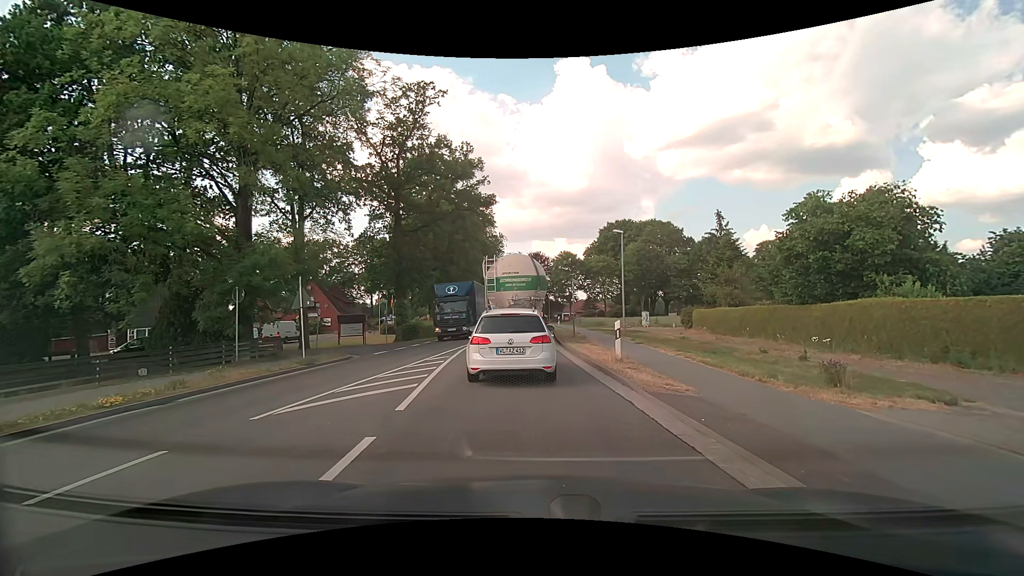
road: primary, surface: asphalt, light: Day
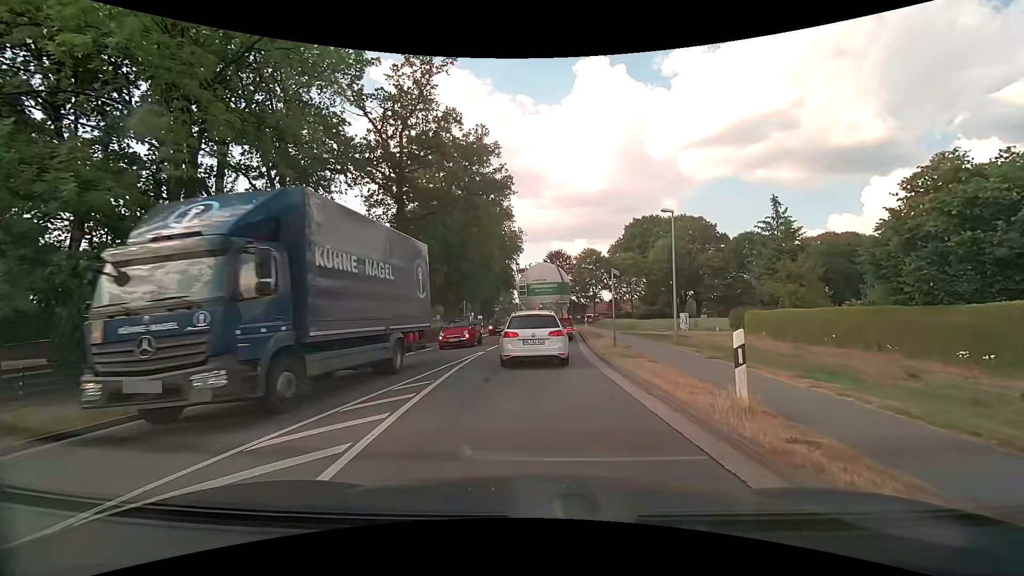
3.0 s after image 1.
(-0.3, +6.3) m; -4°
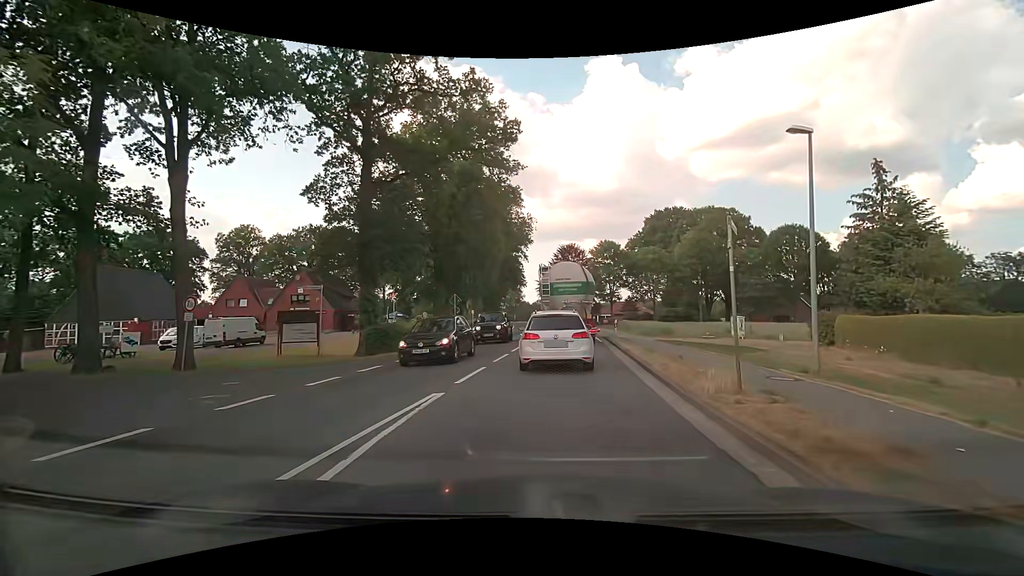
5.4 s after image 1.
(-0.1, +10.2) m; -1°
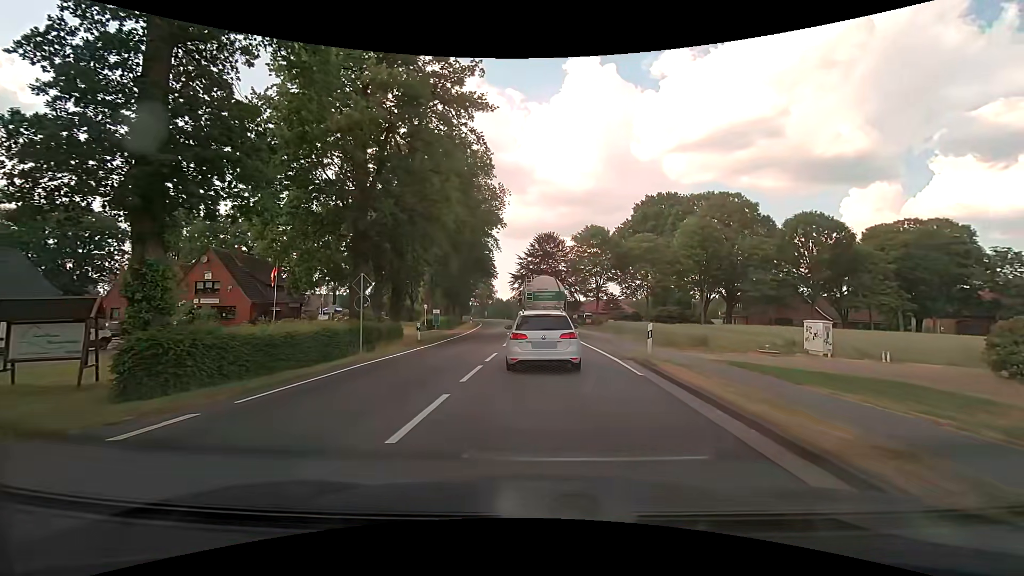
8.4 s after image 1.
(+0.4, +14.1) m; +4°
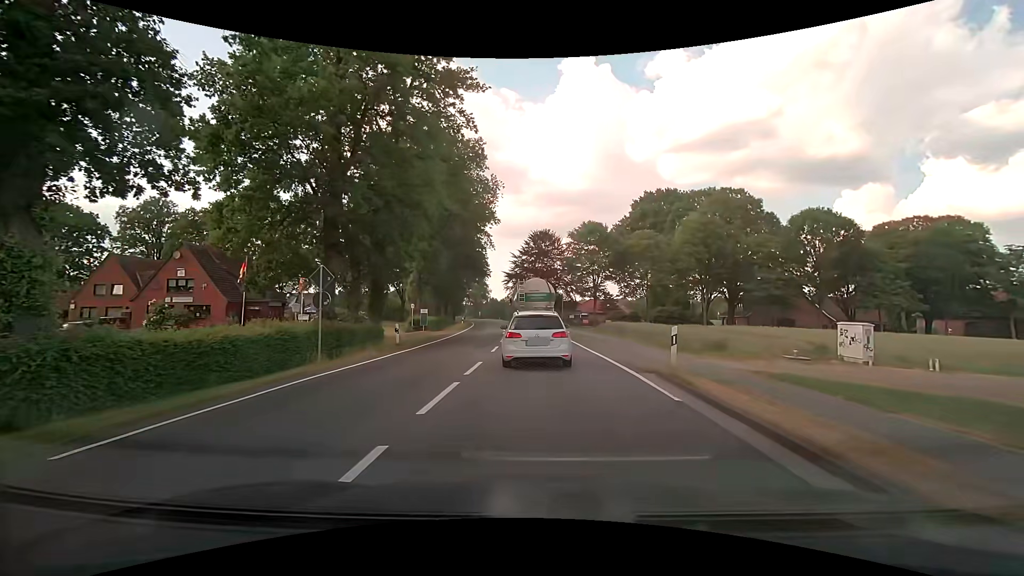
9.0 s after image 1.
(0.0, +3.3) m; -1°
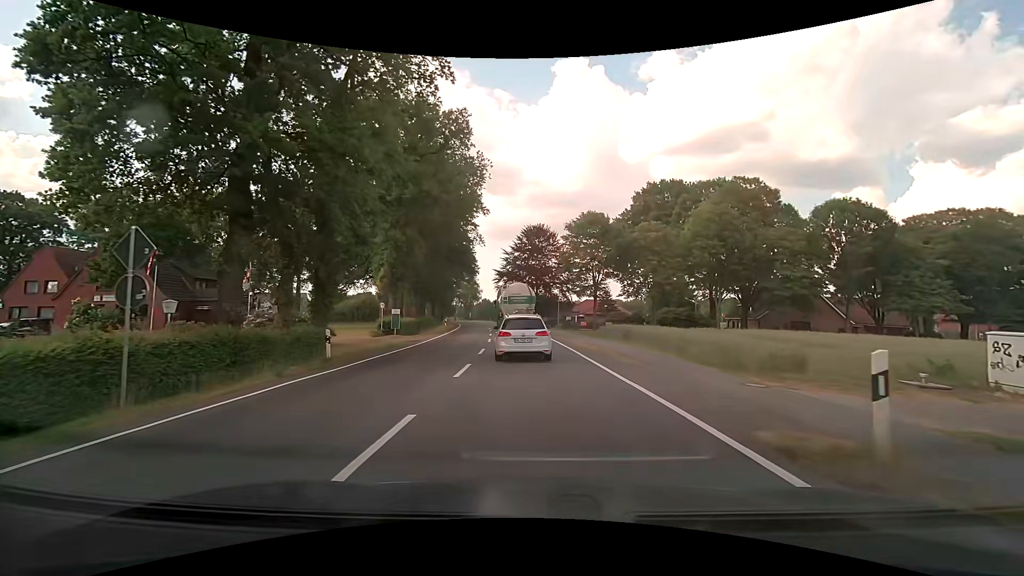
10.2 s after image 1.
(+0.2, +7.6) m; +2°
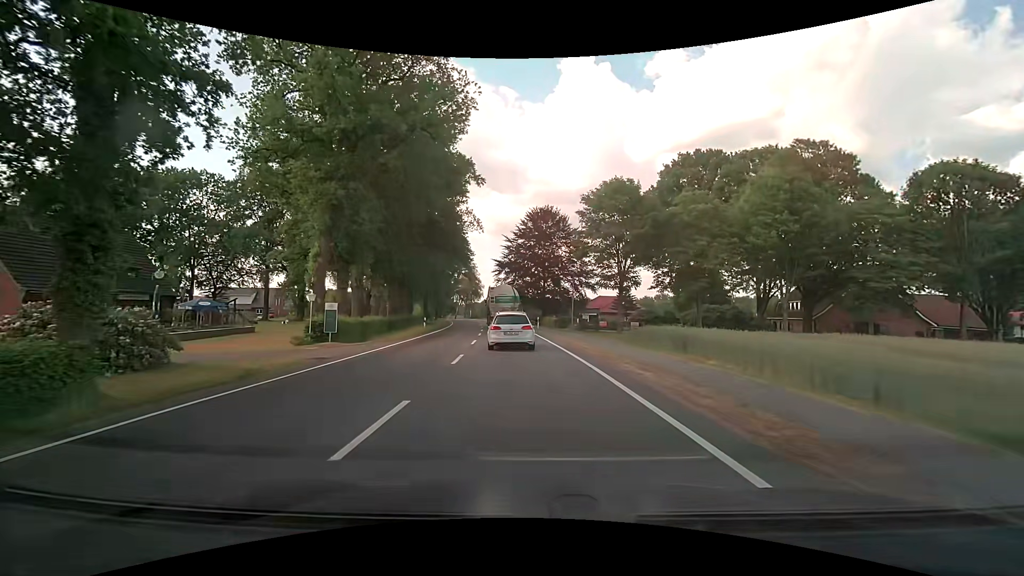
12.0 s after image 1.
(-0.1, +14.0) m; -1°
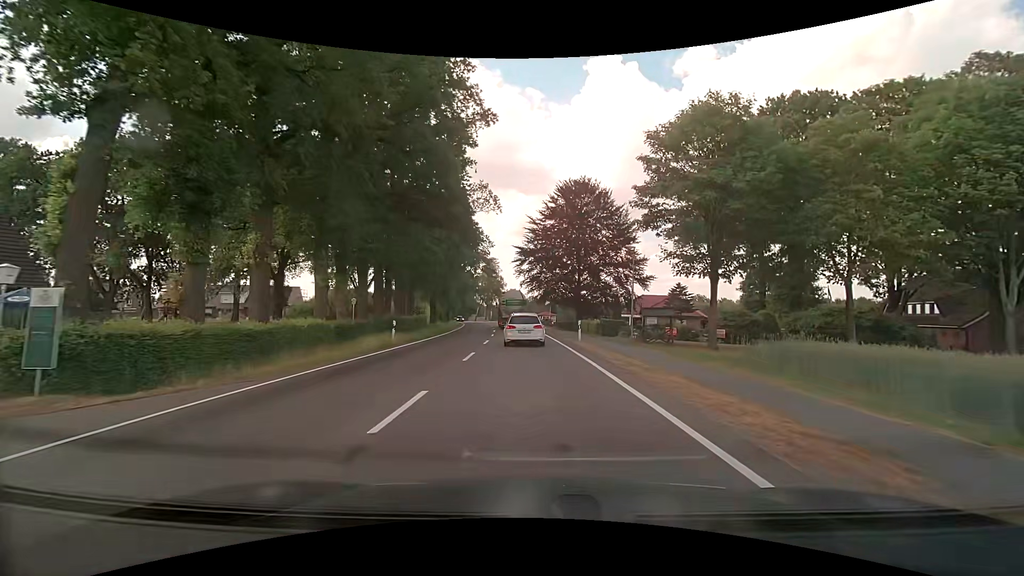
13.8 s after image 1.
(-0.5, +17.3) m; -4°
(0, +10) (0, +20) (0, +30) (-1, +40) (-1, +50) (-2, +60) (-3, +70) (-4, +80) (-5, +90) (-7, +100) m
